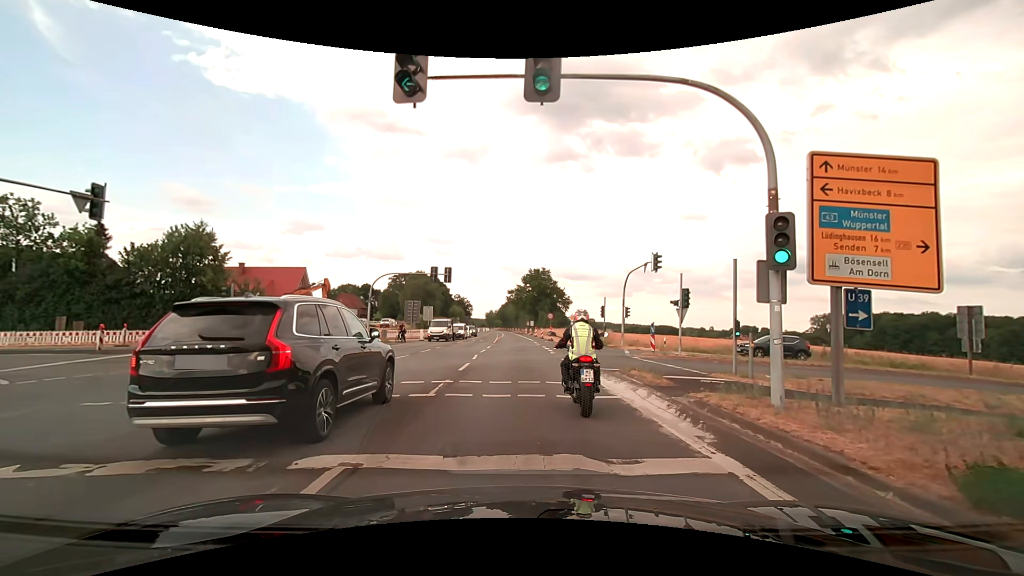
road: secondary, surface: asphalt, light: Day
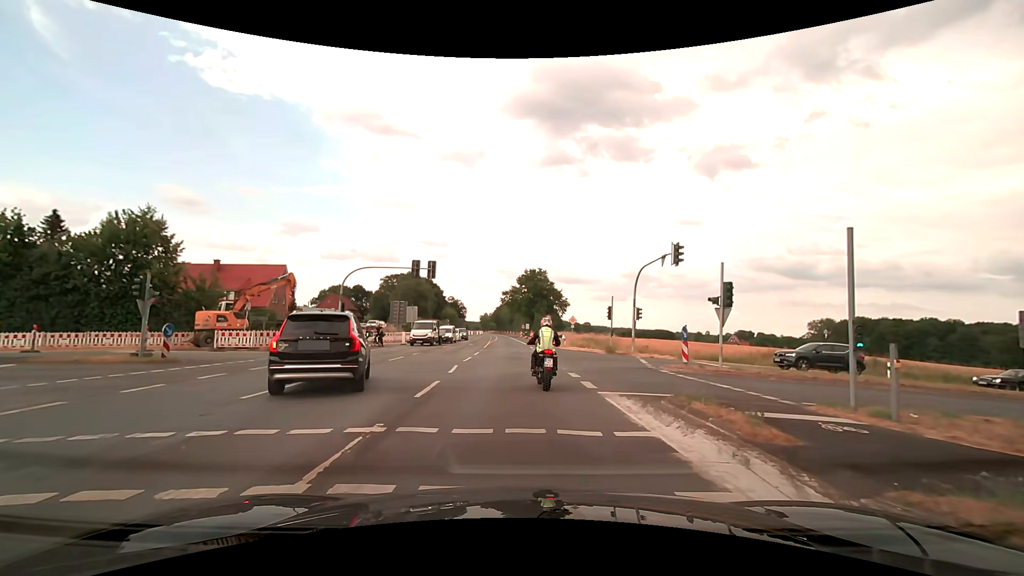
(+0.1, +6.0) m; +2°
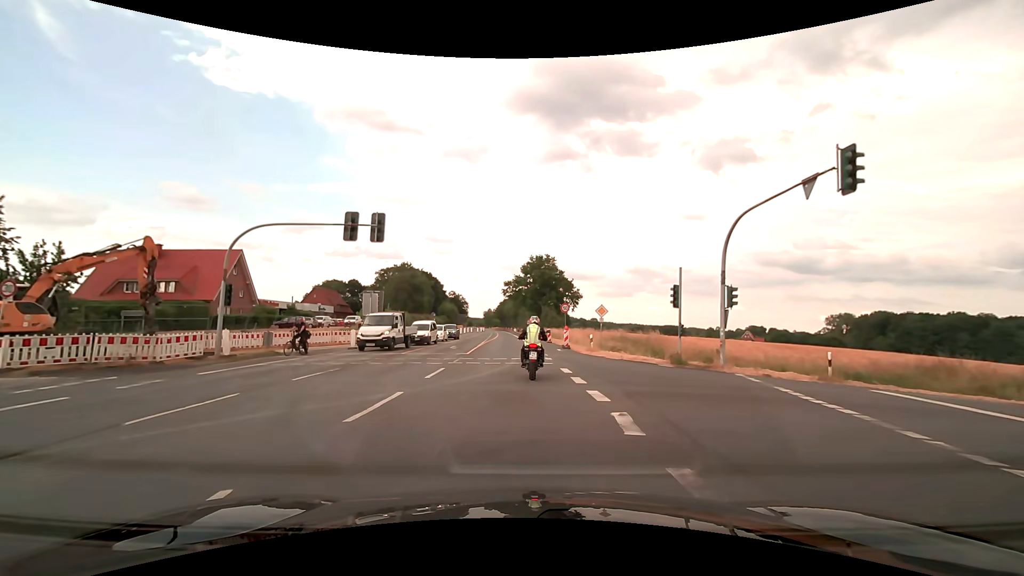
(-0.2, +15.5) m; -2°
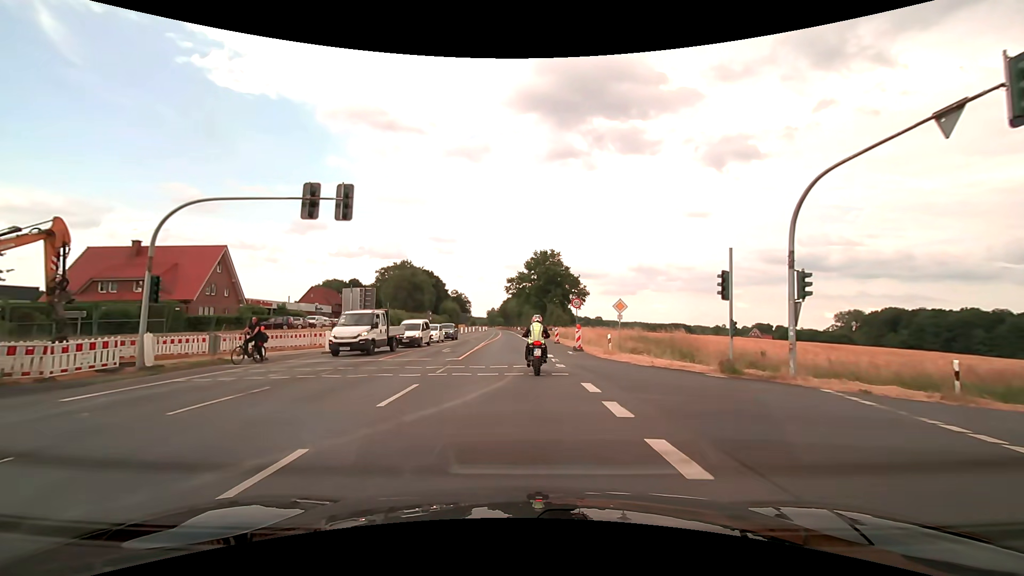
(0.0, +4.8) m; +1°
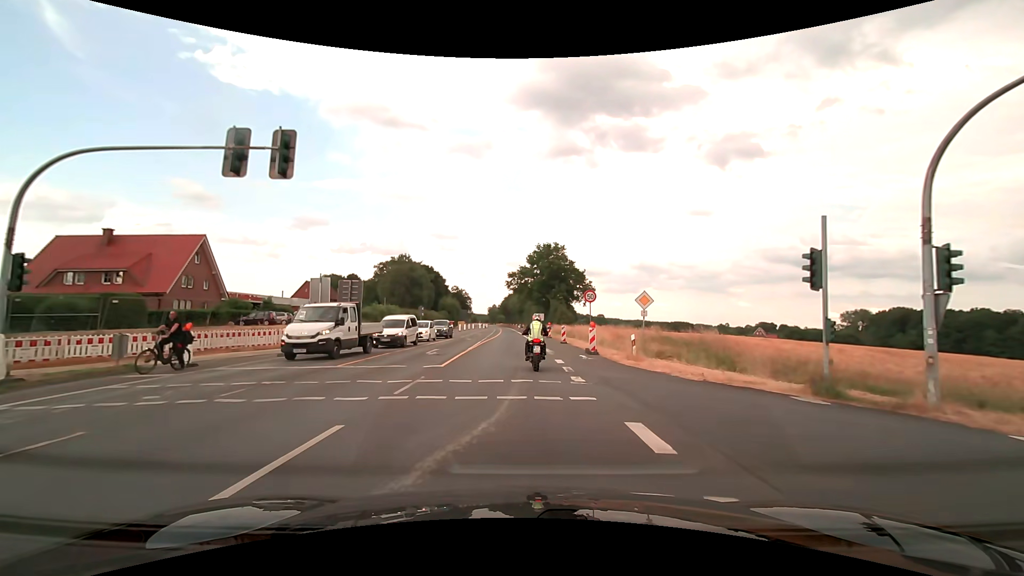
(-0.1, +5.0) m; -2°
